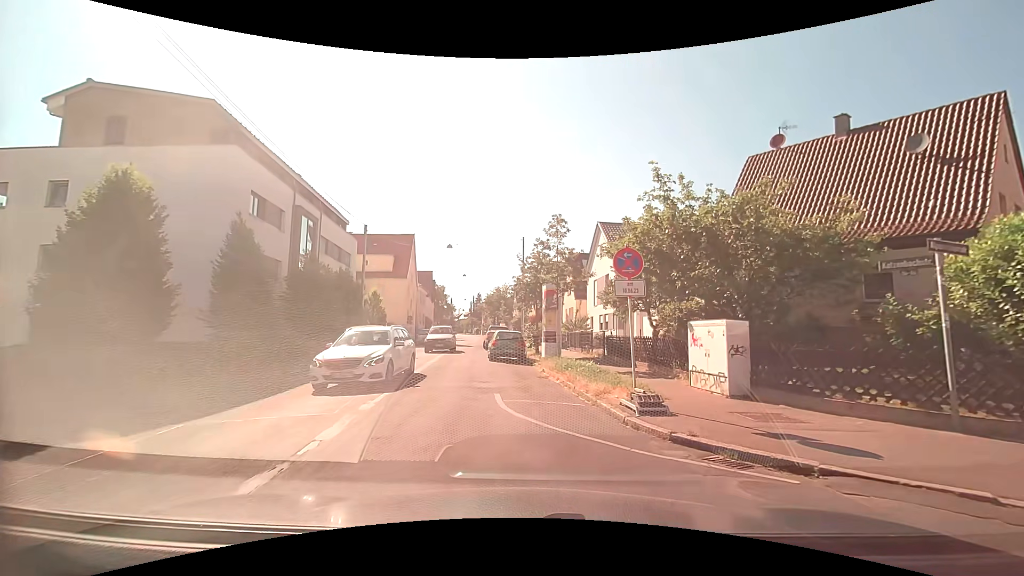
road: residential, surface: asphalt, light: Day
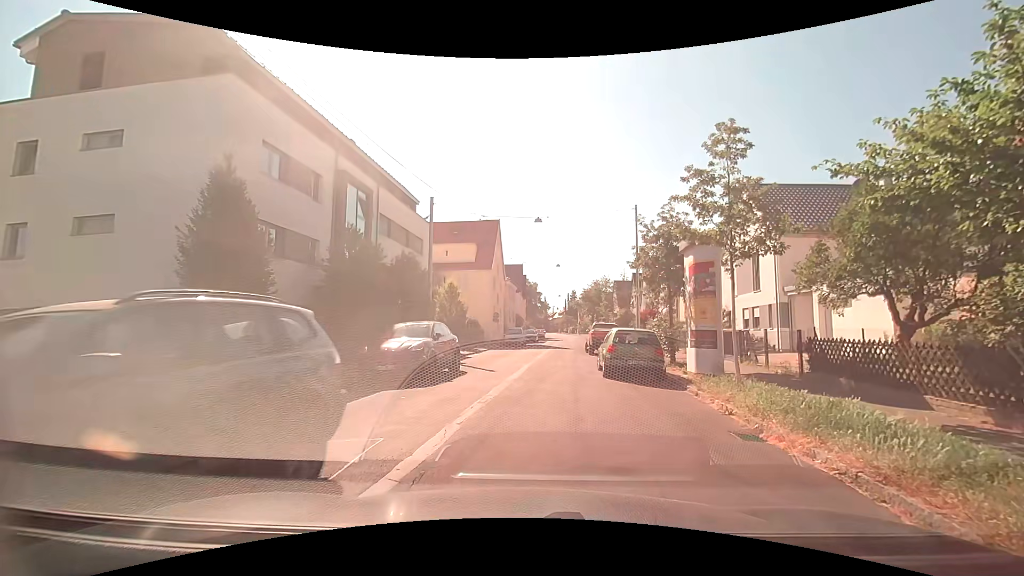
(-0.8, +8.3) m; -10°
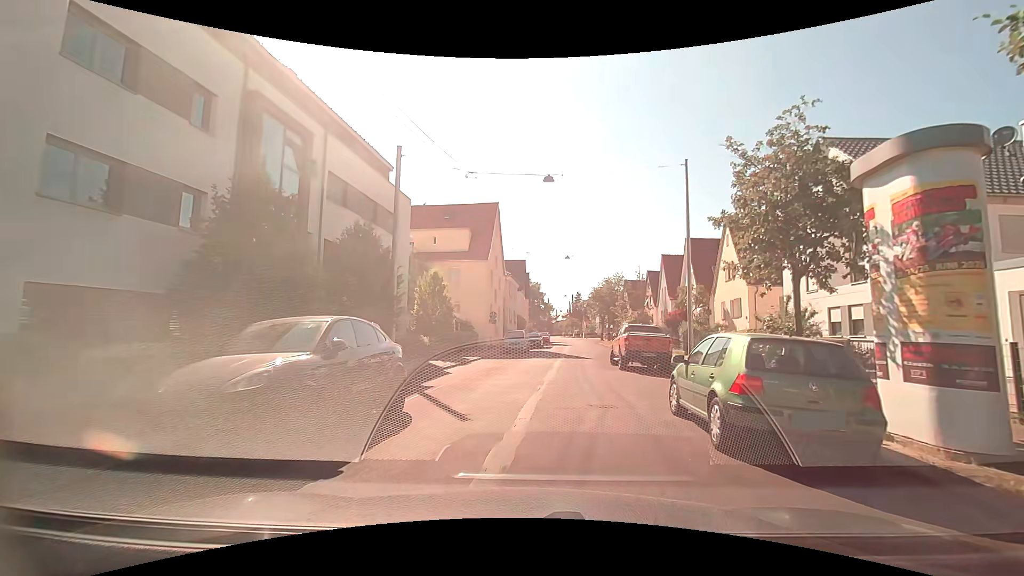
(-0.3, +8.4) m; -2°
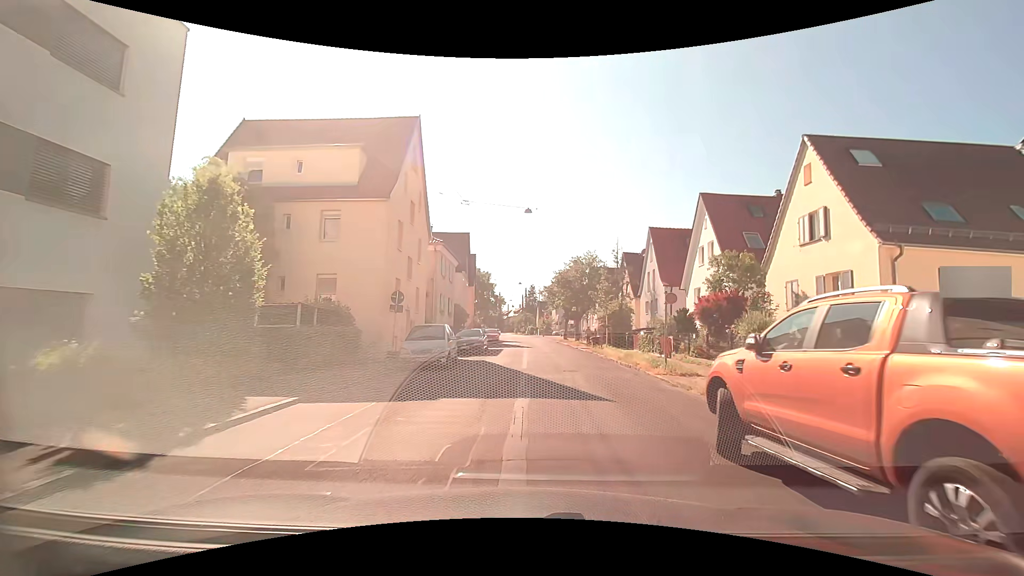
(+0.7, +17.1) m; +5°
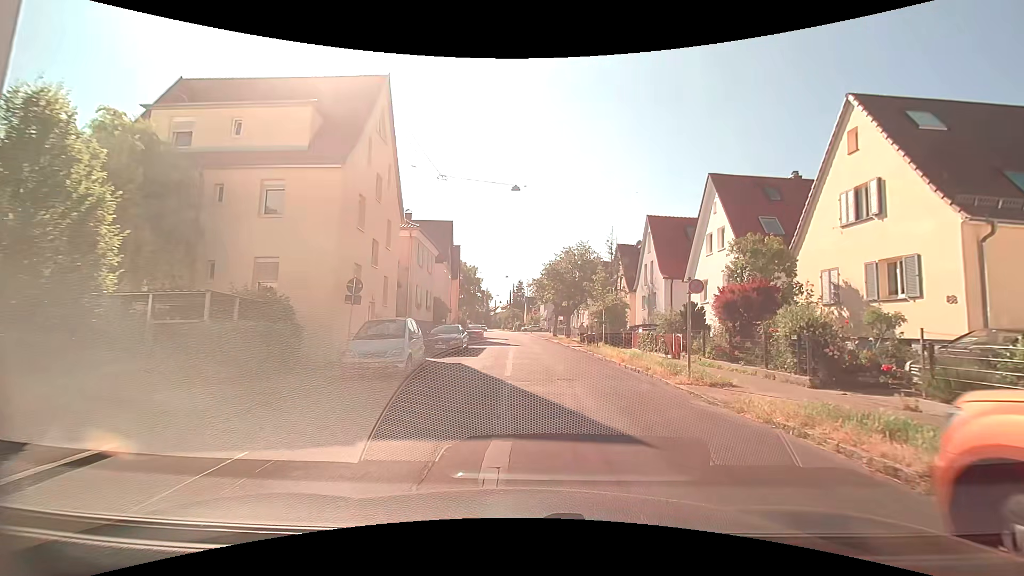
(+0.1, +3.9) m; +1°
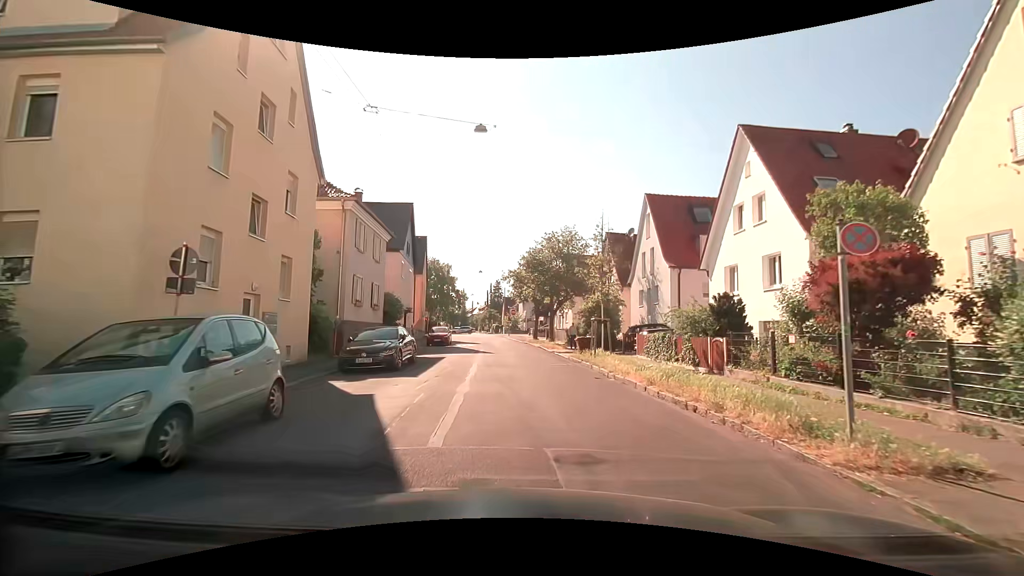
(+0.2, +7.7) m; +2°
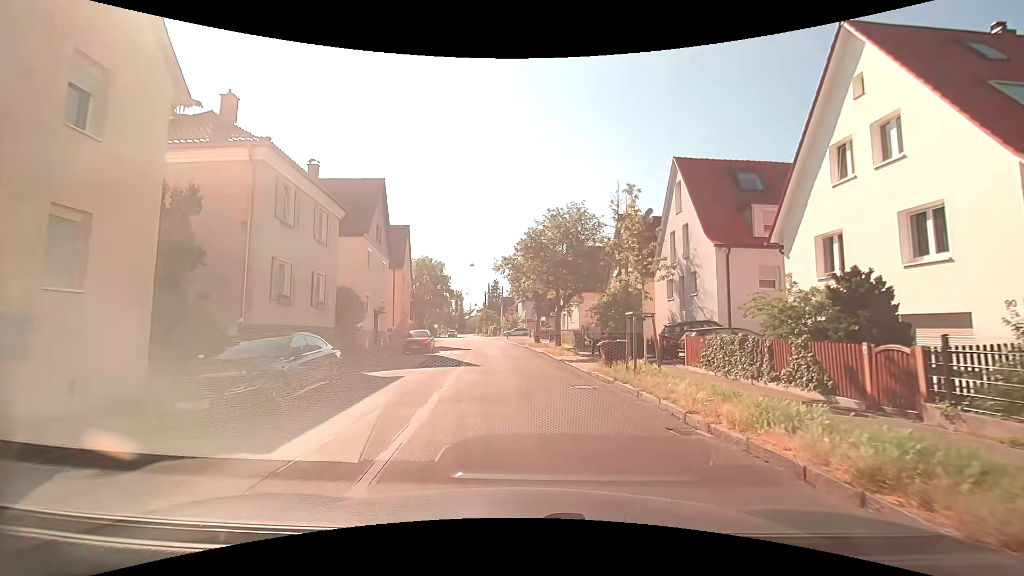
(+0.1, +7.8) m; 0°
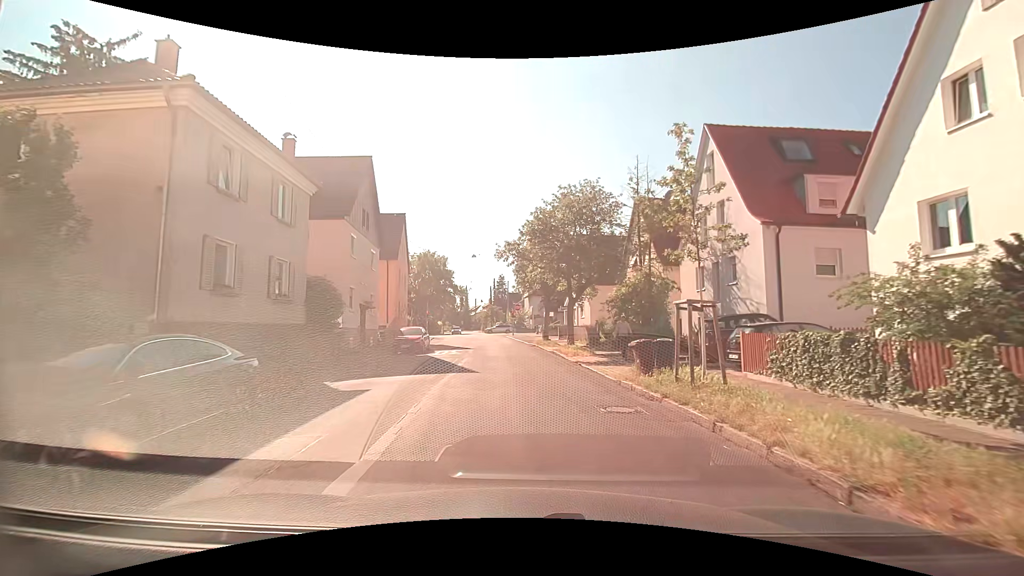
(0.0, +4.0) m; 0°
(0, +10) (-1, +20) (-1, +30) (-2, +40) (-2, +50) (-3, +60) (-3, +70) (+3, +77) (+13, +79) (+23, +80) m
